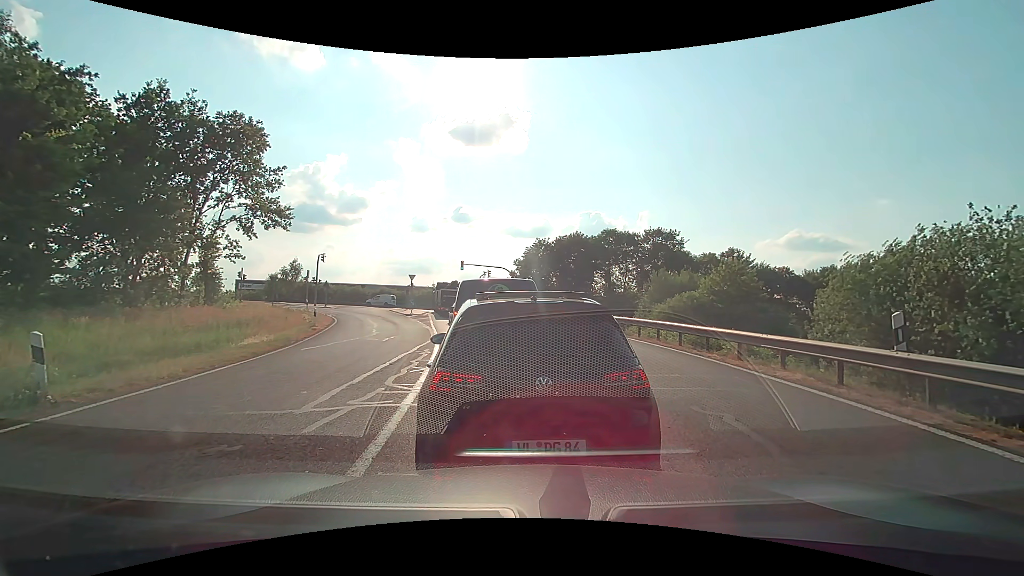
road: motorway_link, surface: asphalt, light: Day
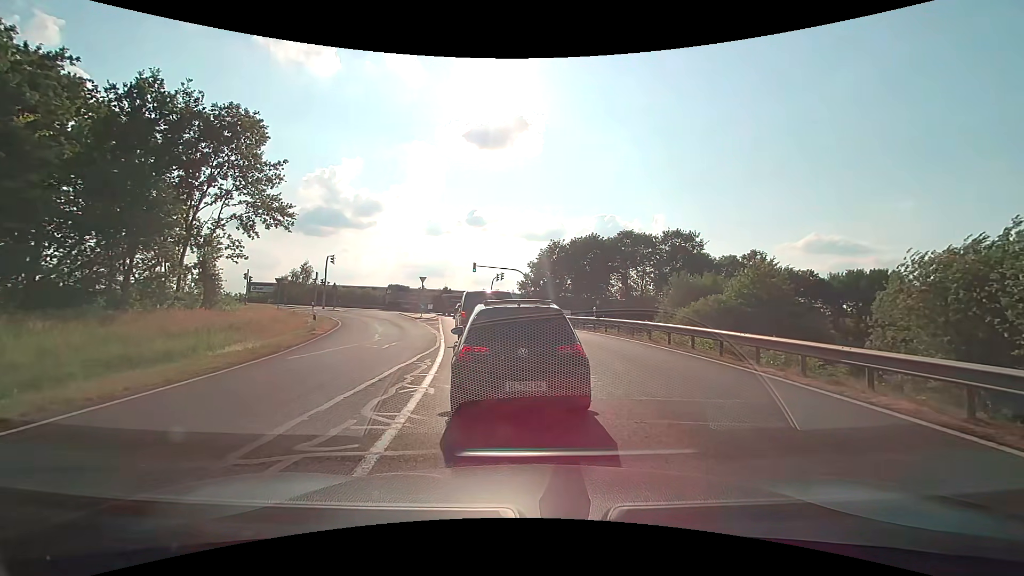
(0.0, +2.3) m; 0°
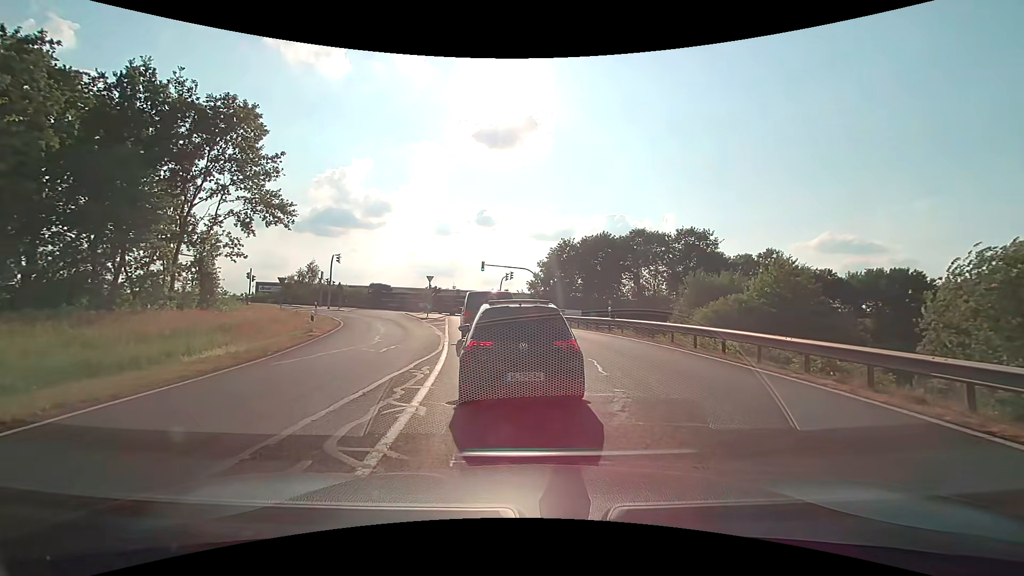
(0.0, +1.7) m; -2°
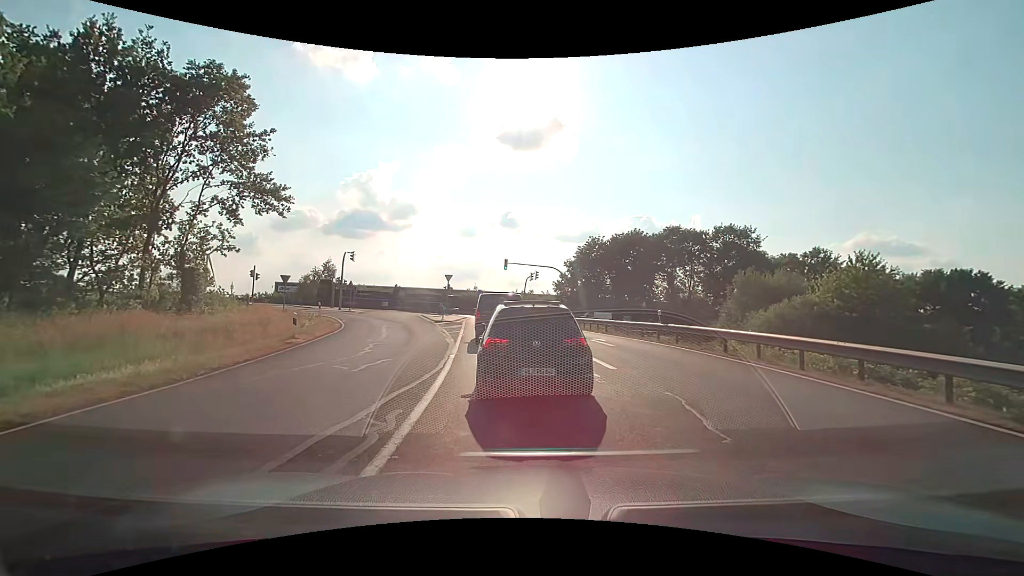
(-0.2, +4.9) m; -3°
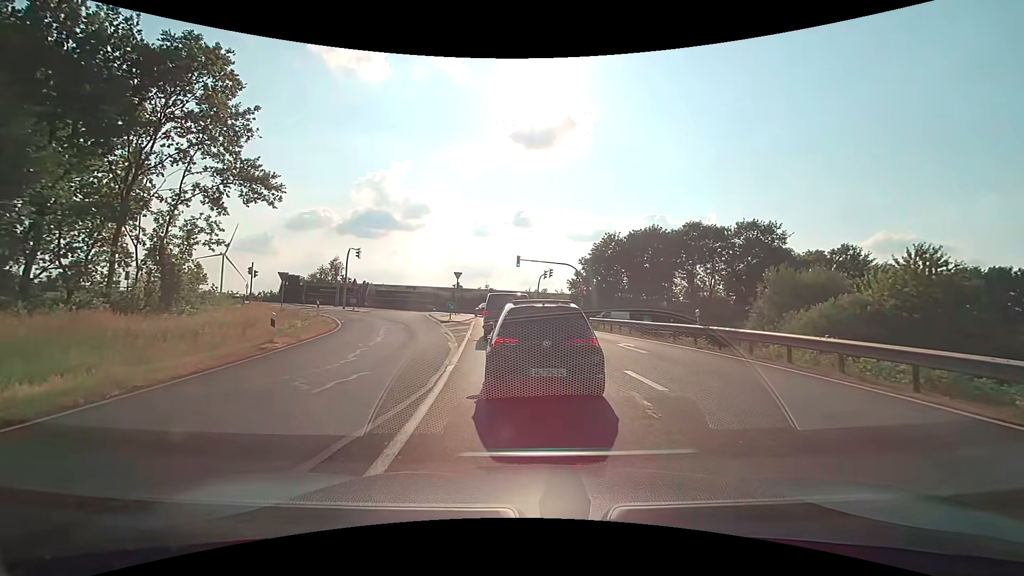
(0.0, +2.9) m; -1°
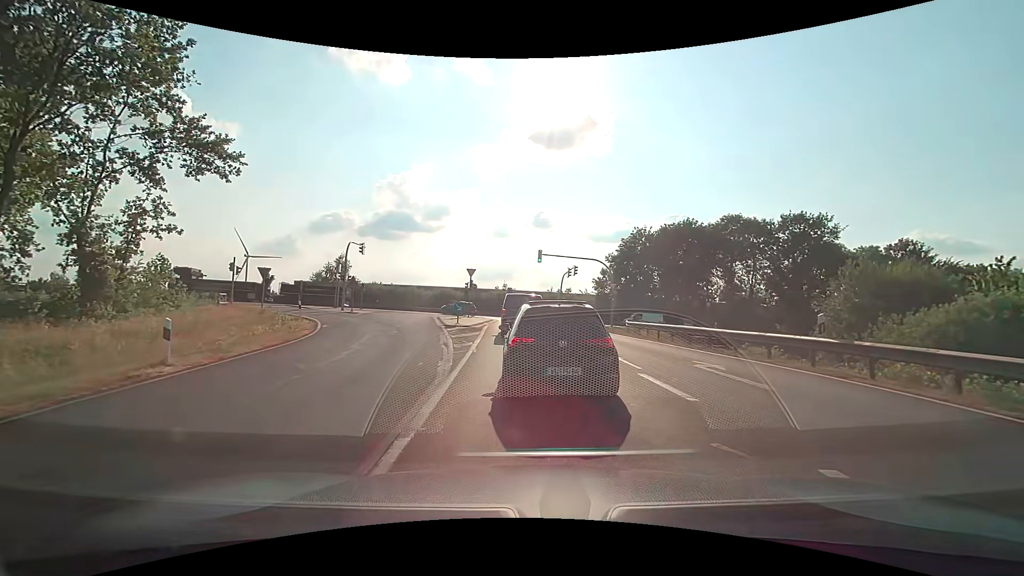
(-0.2, +6.2) m; -3°
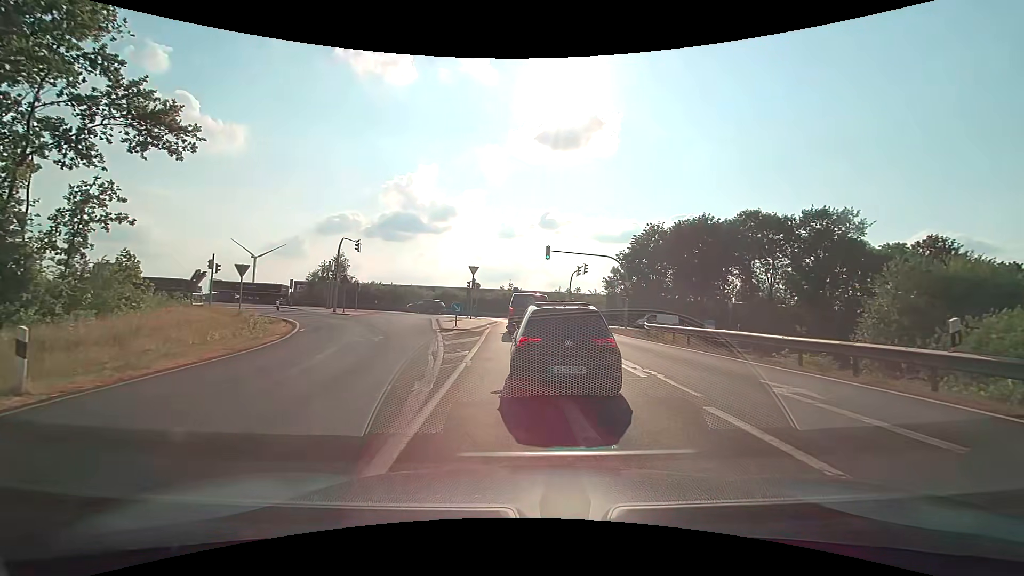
(0.0, +3.4) m; -1°
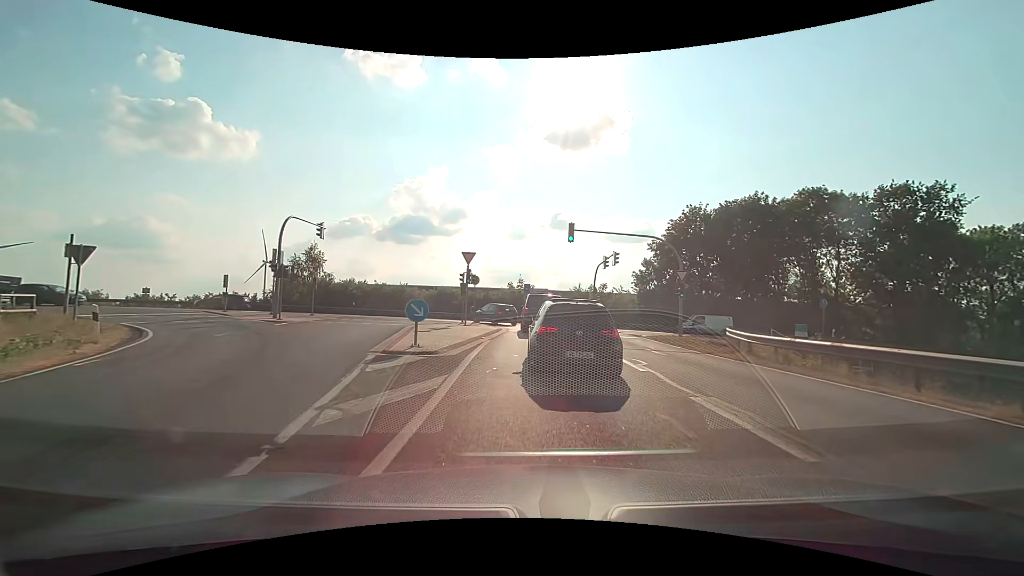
(-0.1, +11.6) m; -1°
(0, +10) (0, +20) (0, +30) (-3, +39) (-12, +44) (-22, +44) (-32, +43) (-42, +42) (-51, +40) (-61, +39) m
